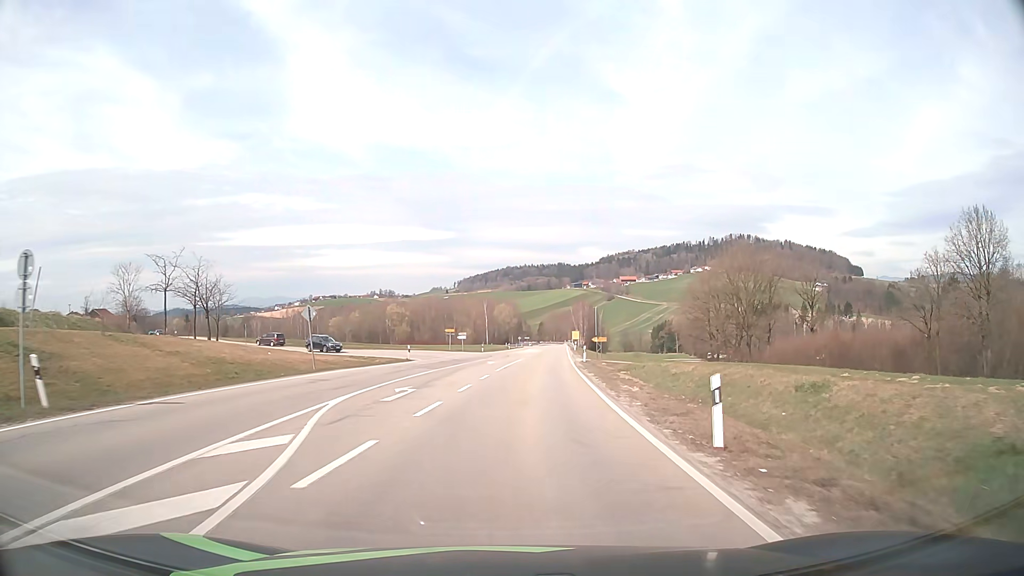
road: secondary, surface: asphalt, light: Day
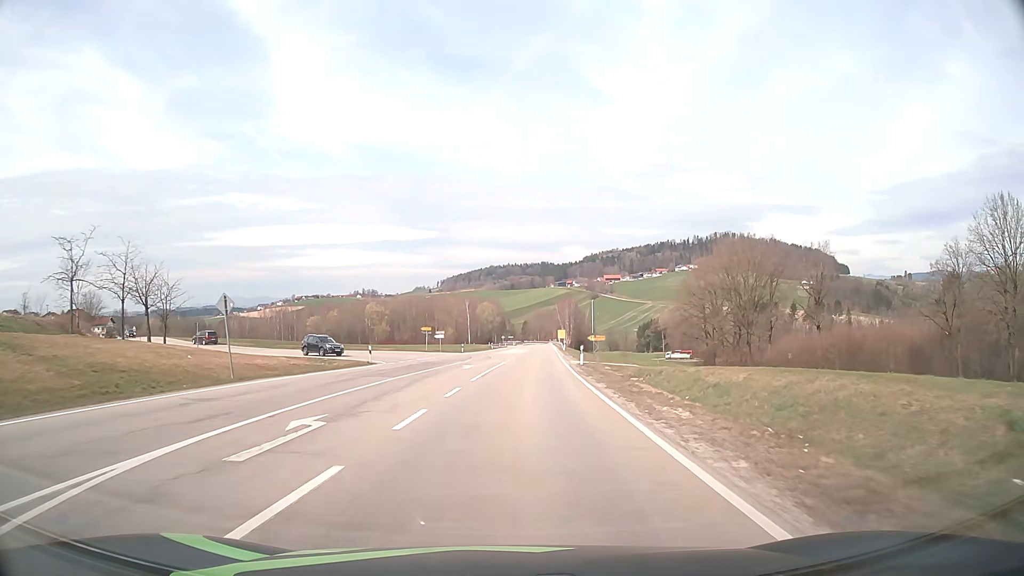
(+0.1, +8.0) m; +1°
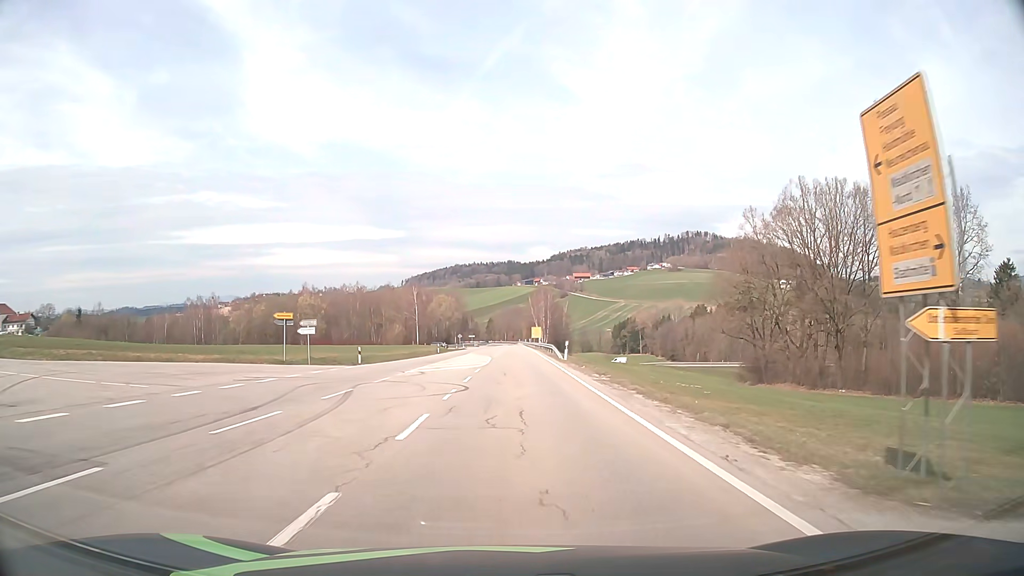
(+1.2, +41.4) m; +3°
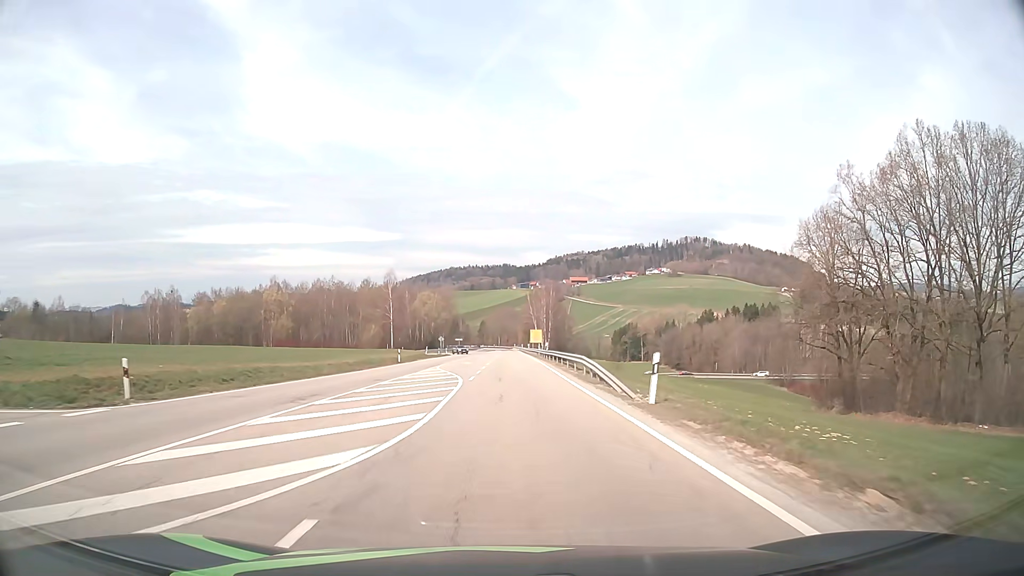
(+0.2, +25.4) m; 0°
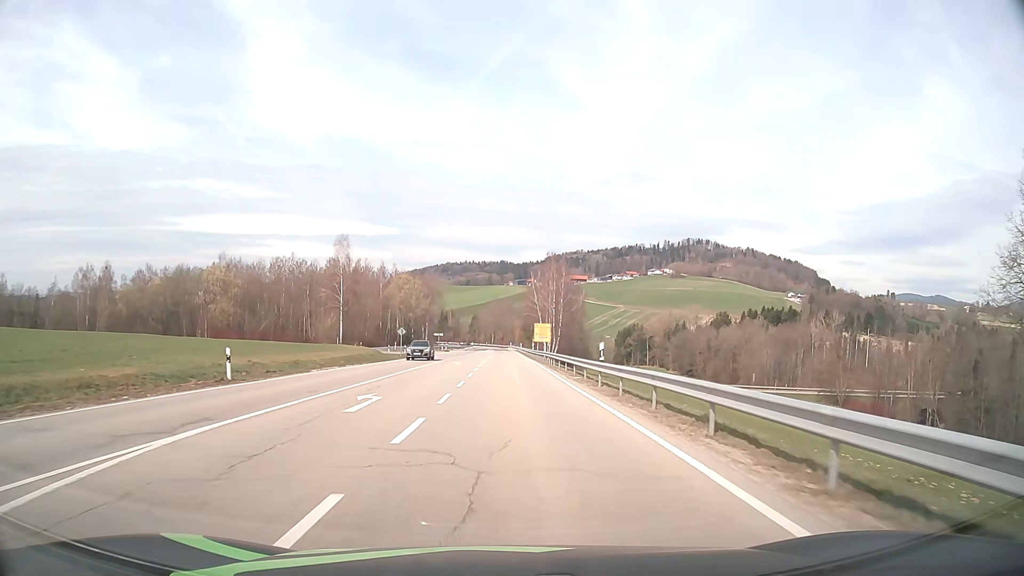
(+0.1, +34.2) m; 0°
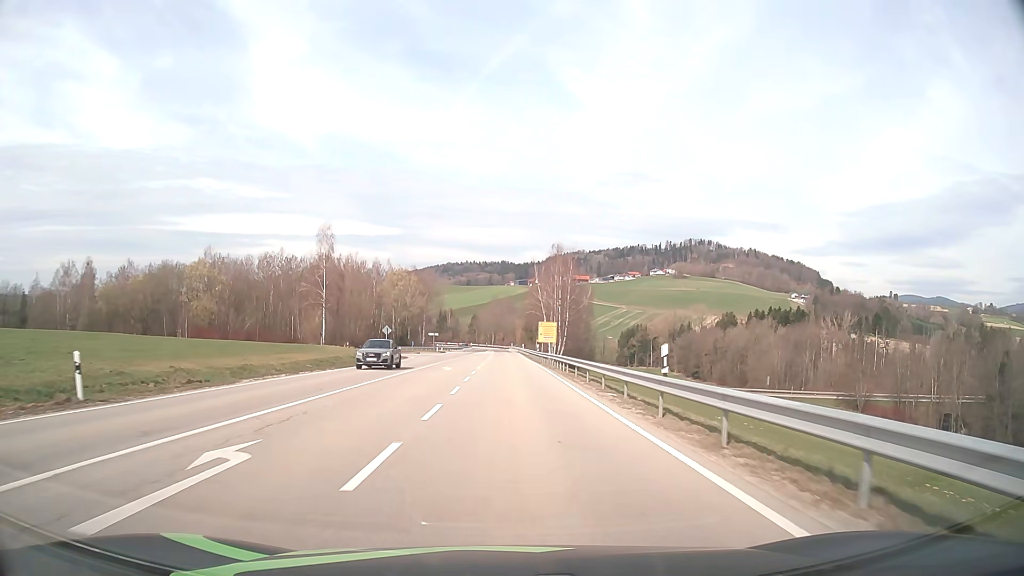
(0.0, +8.8) m; 0°
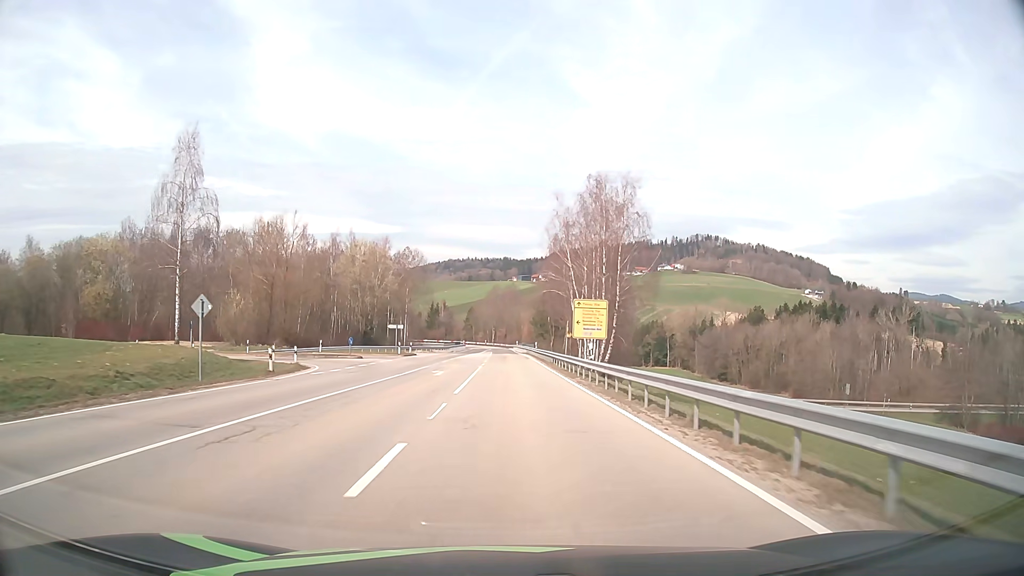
(-0.2, +36.8) m; 0°
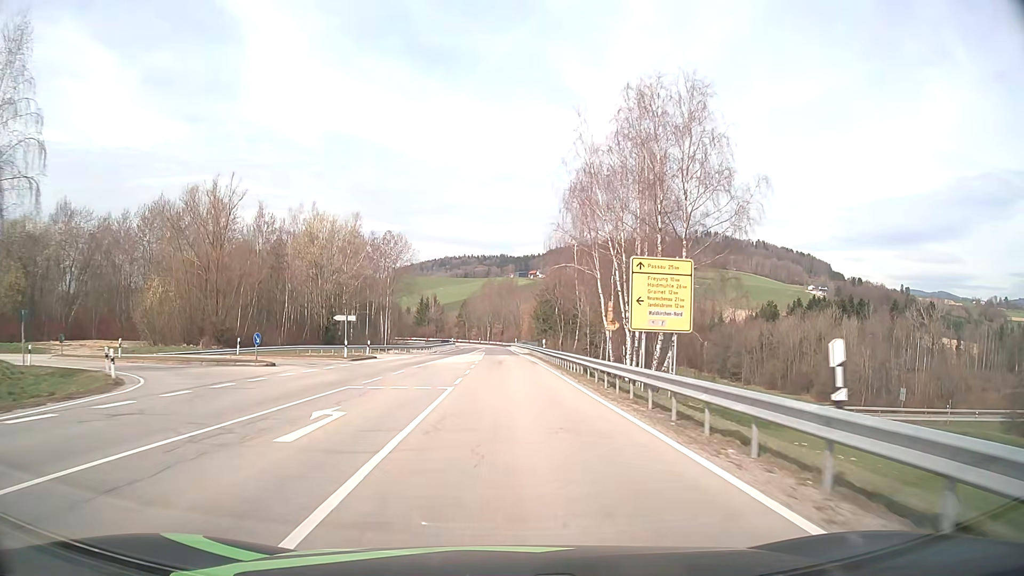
(0.0, +19.2) m; 0°
(0, +10) (0, +20) (0, +30) (0, +40) (0, +50) (0, +60) (-1, +70) (-1, +80) (-1, +90) (-2, +100) m
